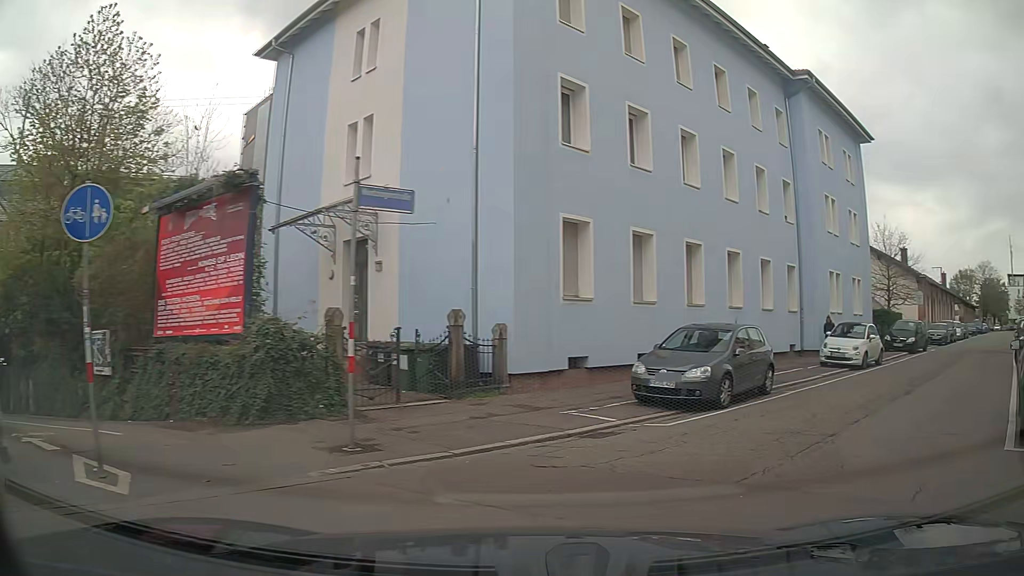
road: residential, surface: asphalt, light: Day
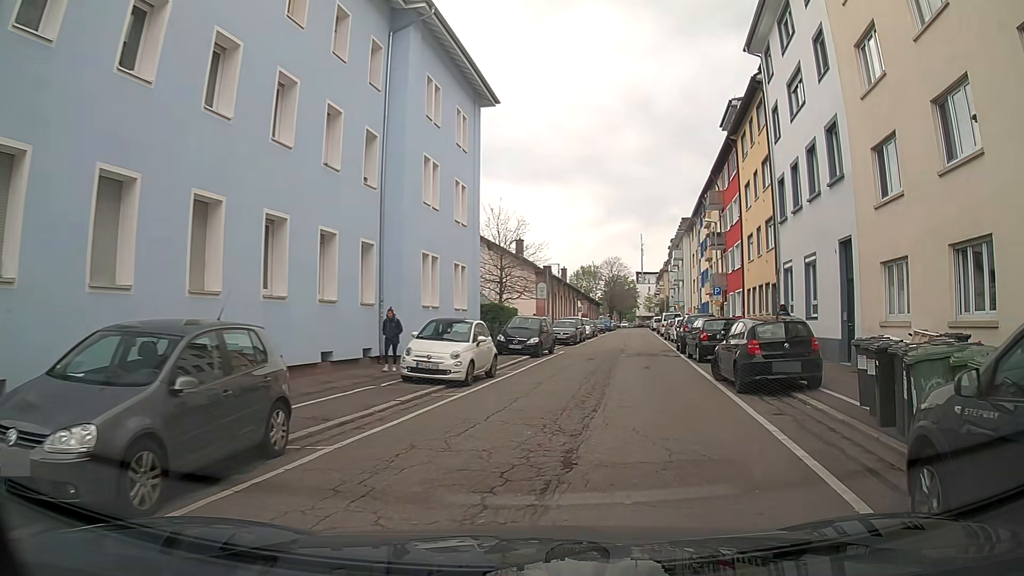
(+2.3, +6.8) m; +33°
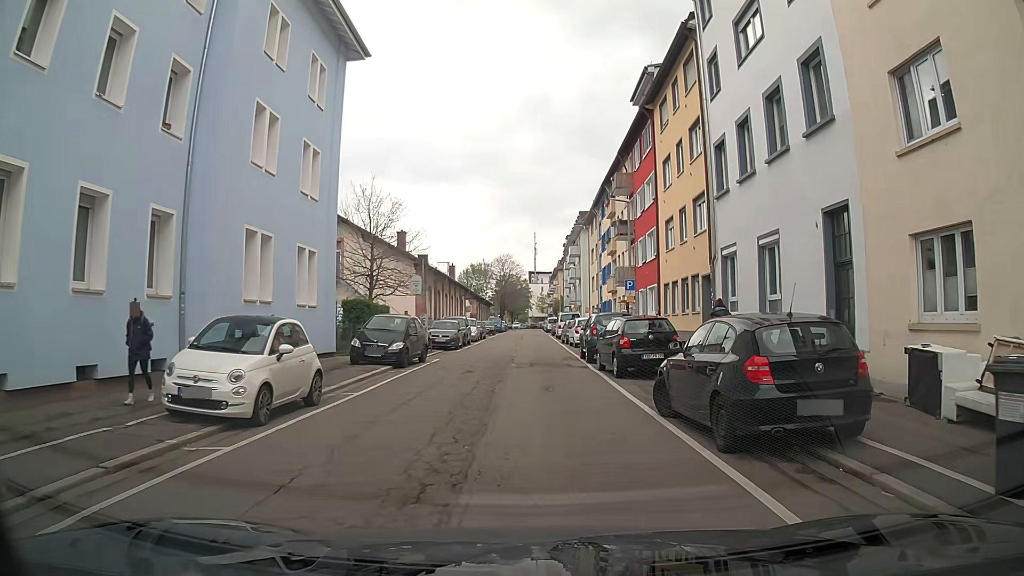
(+0.7, +6.1) m; +9°
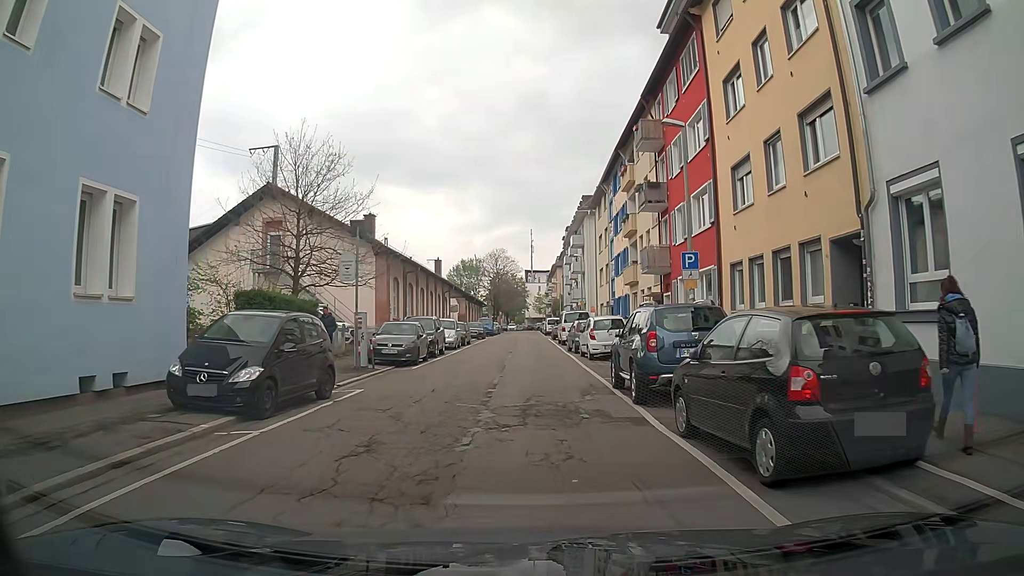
(+0.2, +11.0) m; +1°
